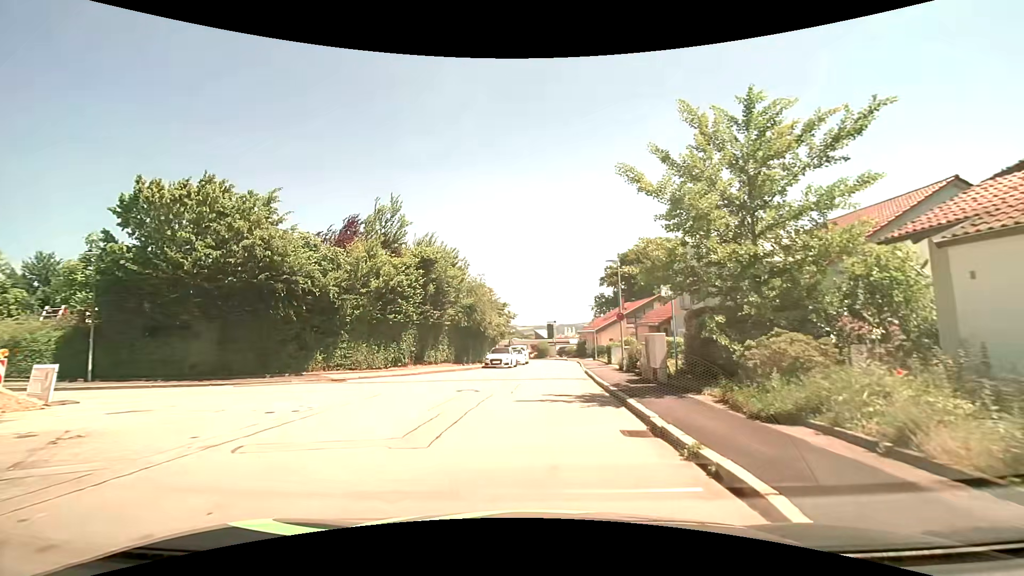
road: residential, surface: asphalt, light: Day
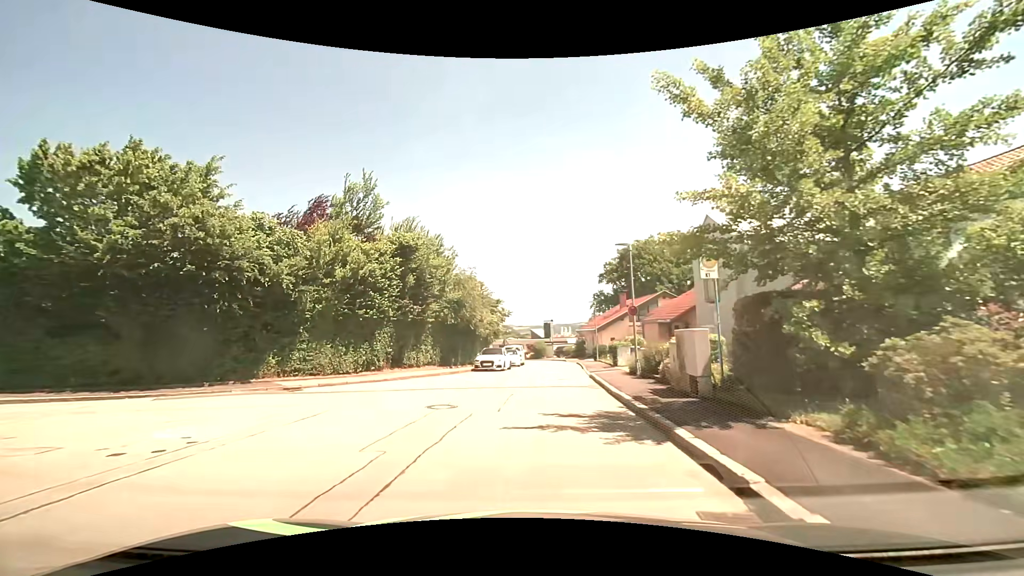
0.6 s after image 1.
(0.0, +3.9) m; +1°
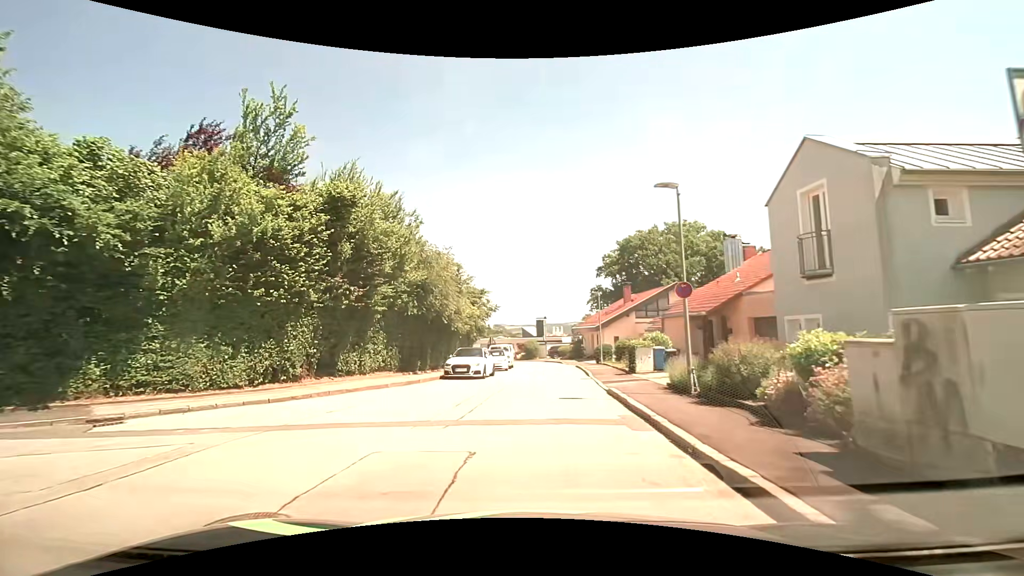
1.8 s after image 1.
(0.0, +7.6) m; 0°
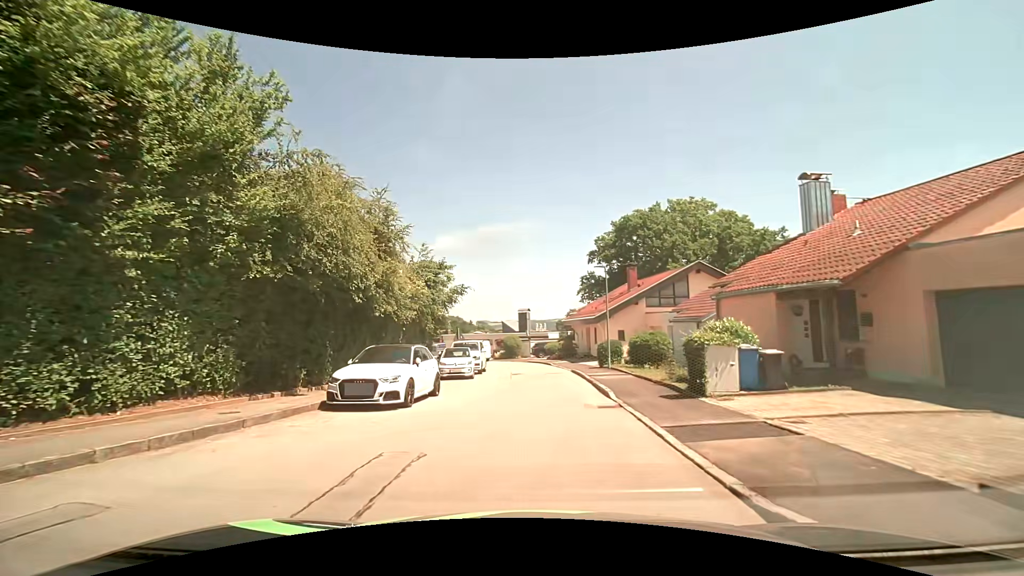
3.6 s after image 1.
(+0.2, +11.0) m; +2°
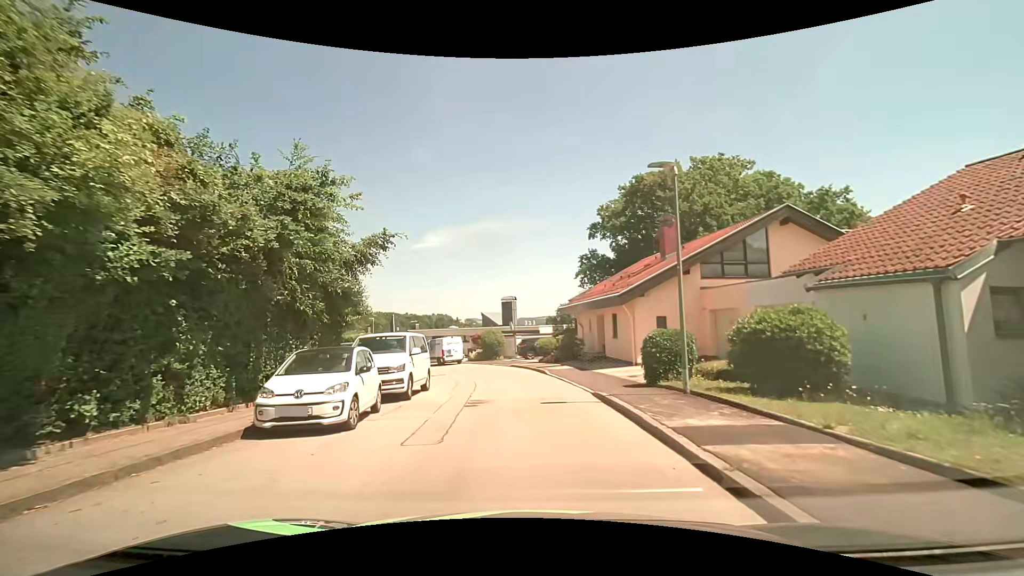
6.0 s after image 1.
(+0.2, +14.2) m; +2°
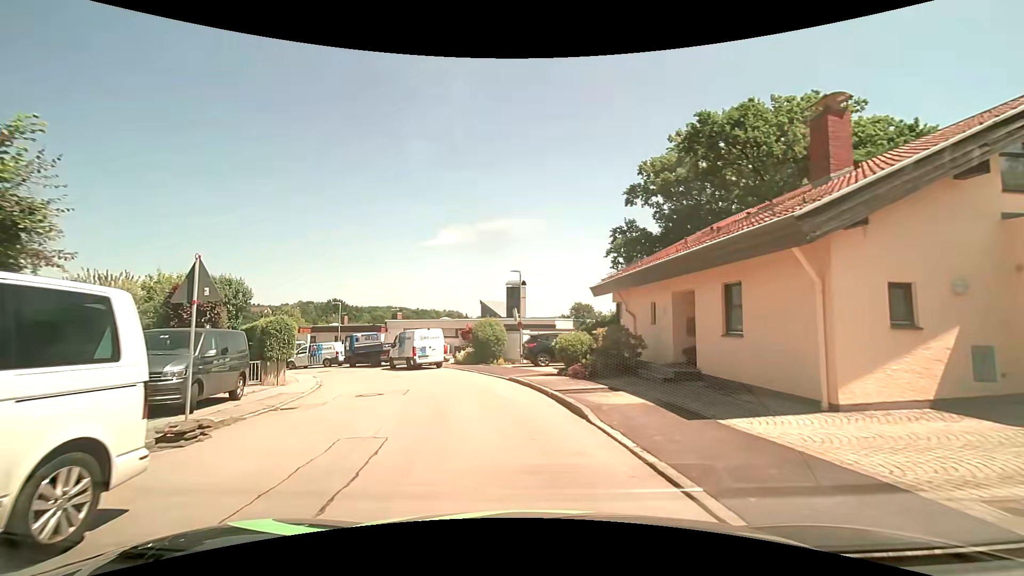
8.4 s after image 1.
(-0.3, +13.5) m; -1°
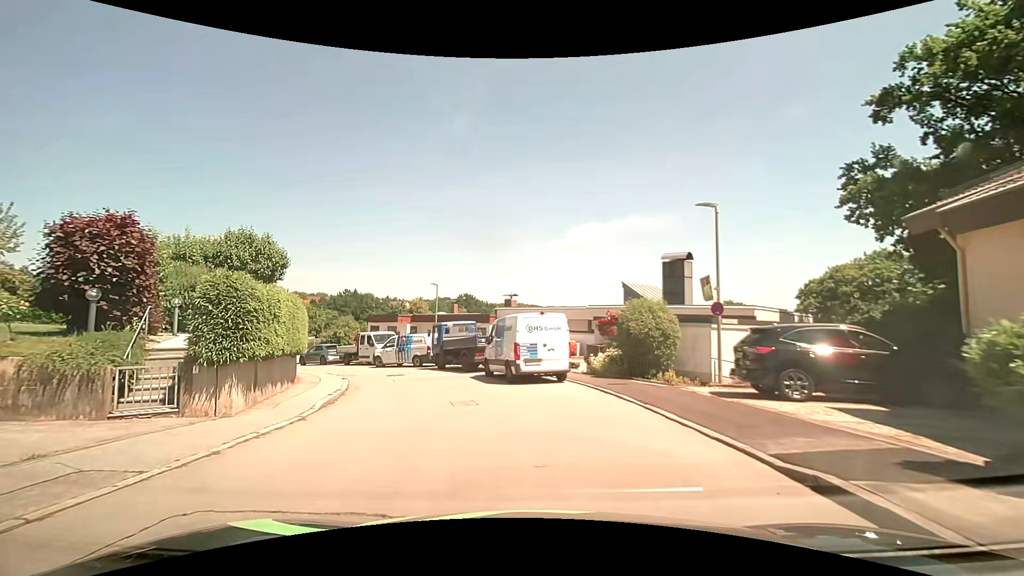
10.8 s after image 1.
(-1.5, +12.5) m; -15°
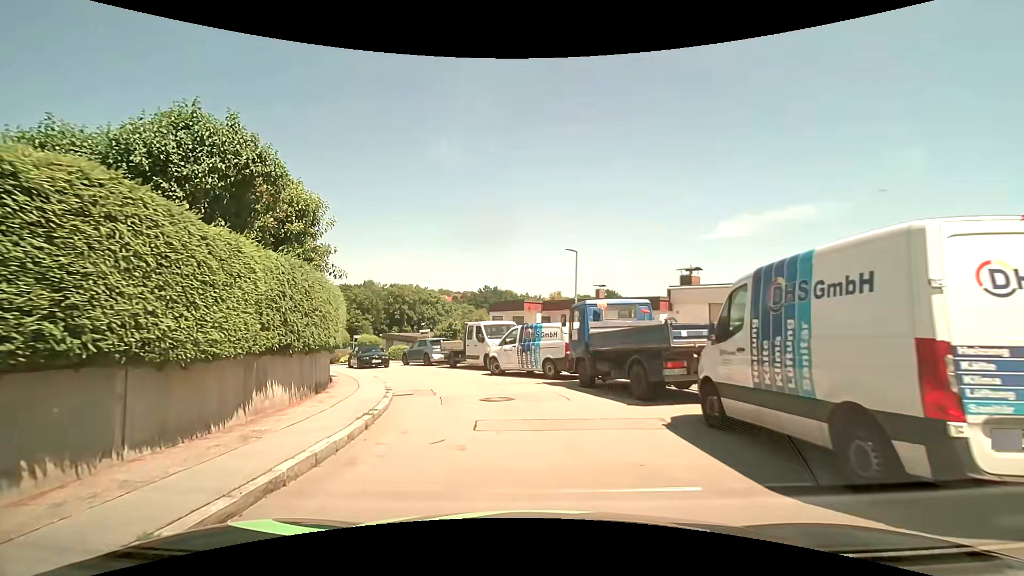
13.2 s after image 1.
(-1.7, +11.8) m; -16°
(-1, +10) (-3, +20) (-8, +29) (-11, +38) (-16, +46) (-23, +53) (-30, +61) (-36, +69) (-42, +77) (-48, +85) m
